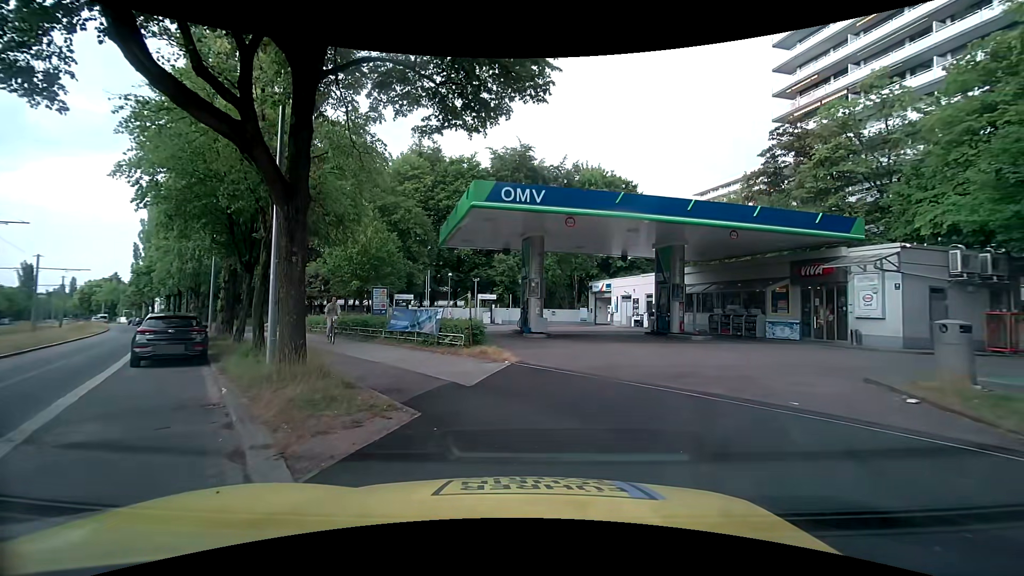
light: Day
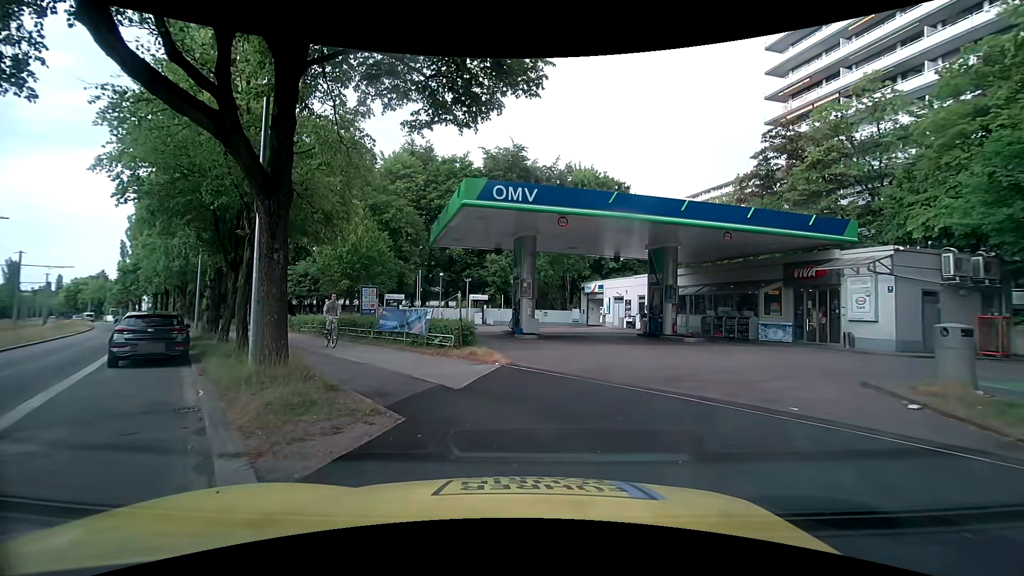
(0.0, +0.3) m; 0°
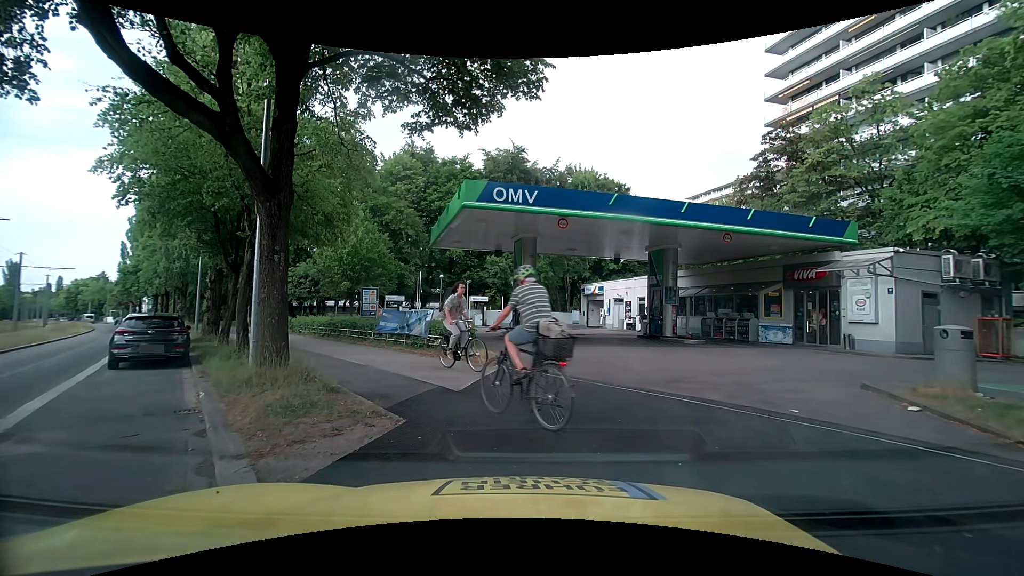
(0.0, +0.1) m; 0°
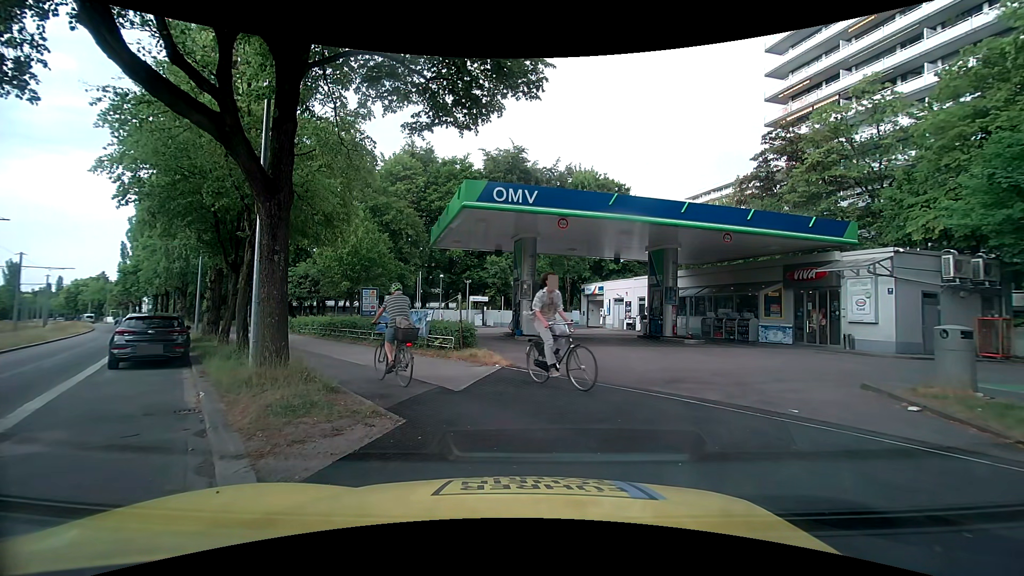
(0.0, 0.0) m; 0°
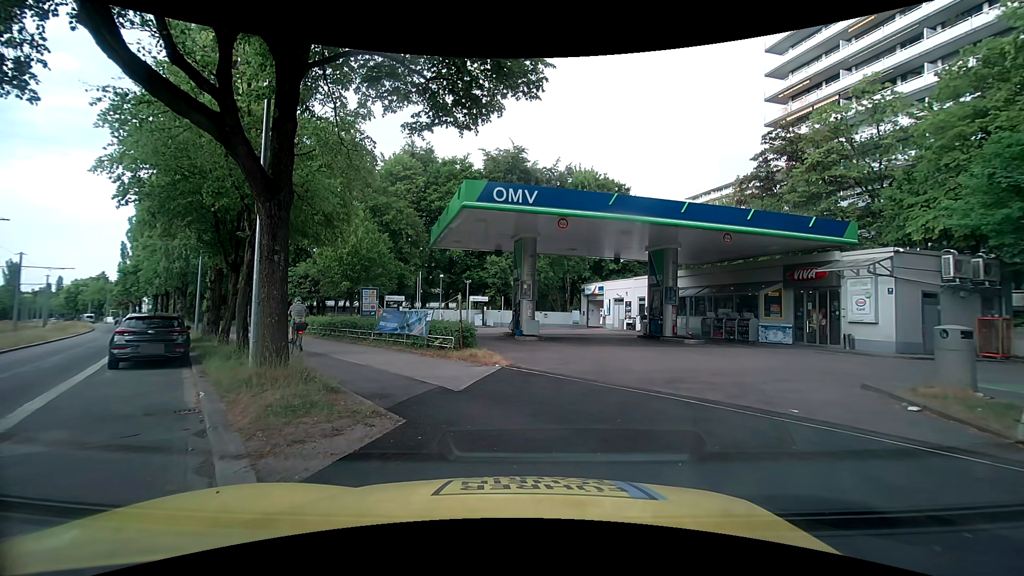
(0.0, 0.0) m; 0°
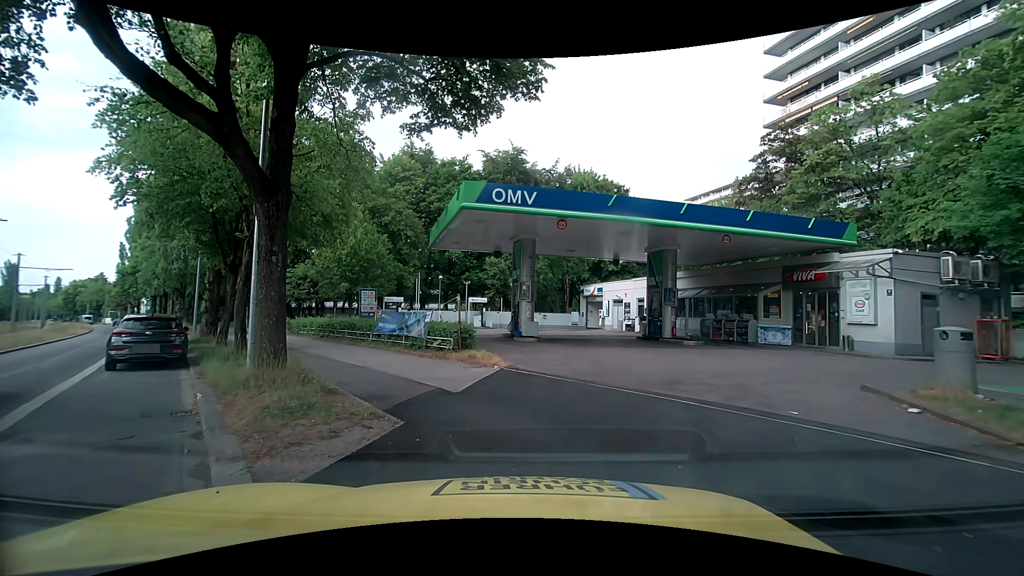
(0.0, 0.0) m; 0°
